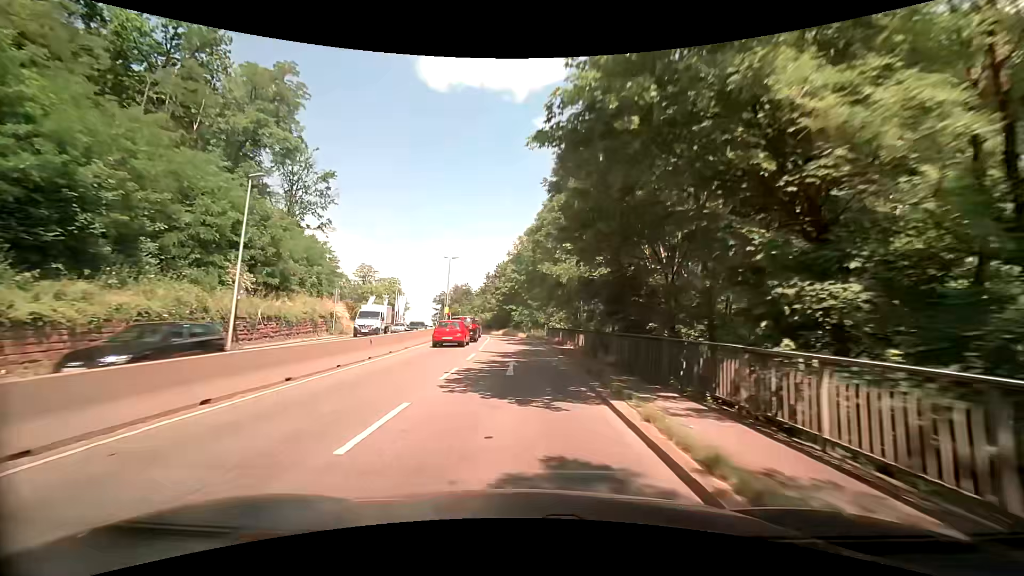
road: trunk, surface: asphalt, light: Day
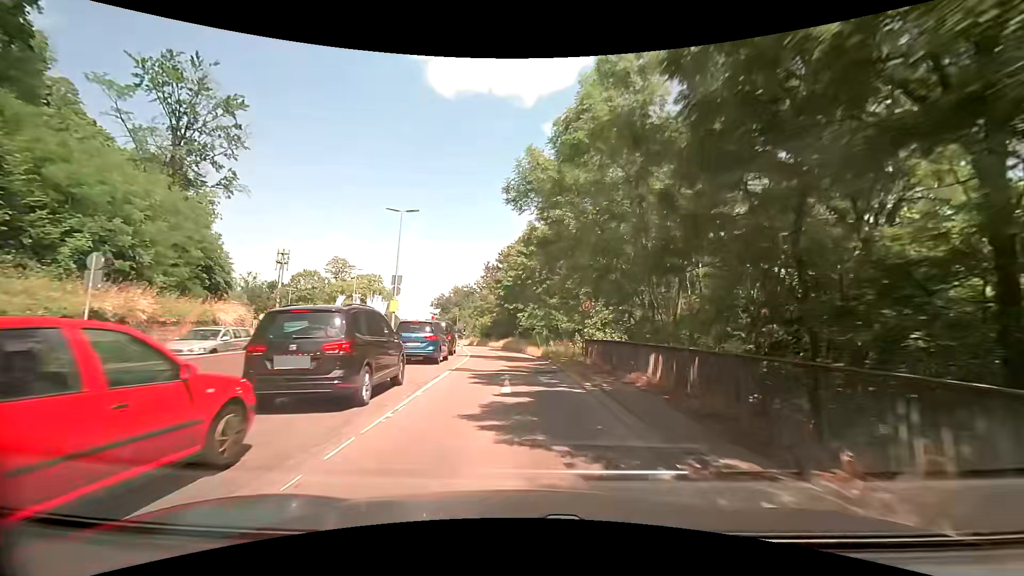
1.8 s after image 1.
(-0.4, +24.0) m; -1°
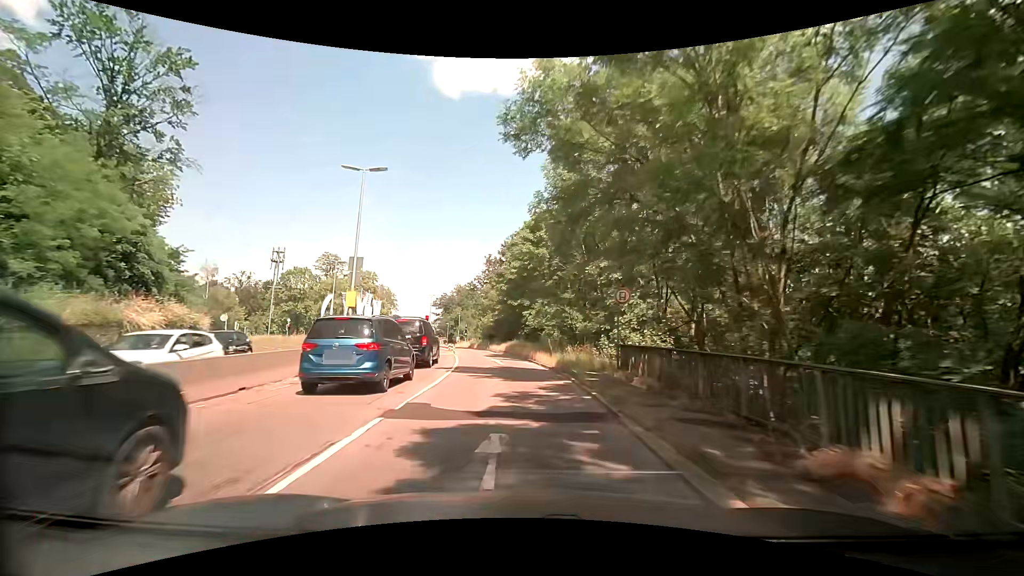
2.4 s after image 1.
(-0.1, +7.9) m; 0°
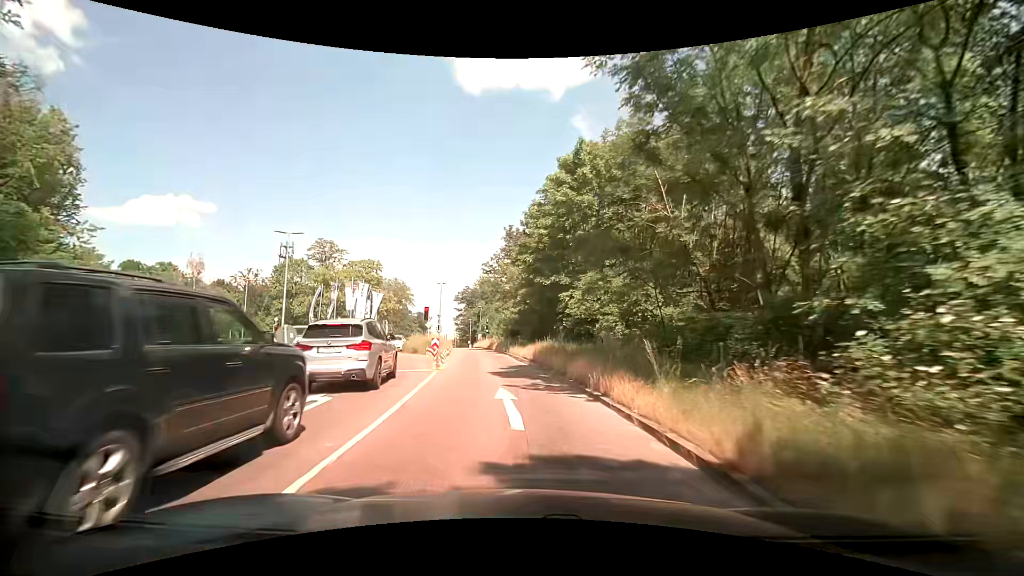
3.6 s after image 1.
(-0.6, +15.5) m; -3°
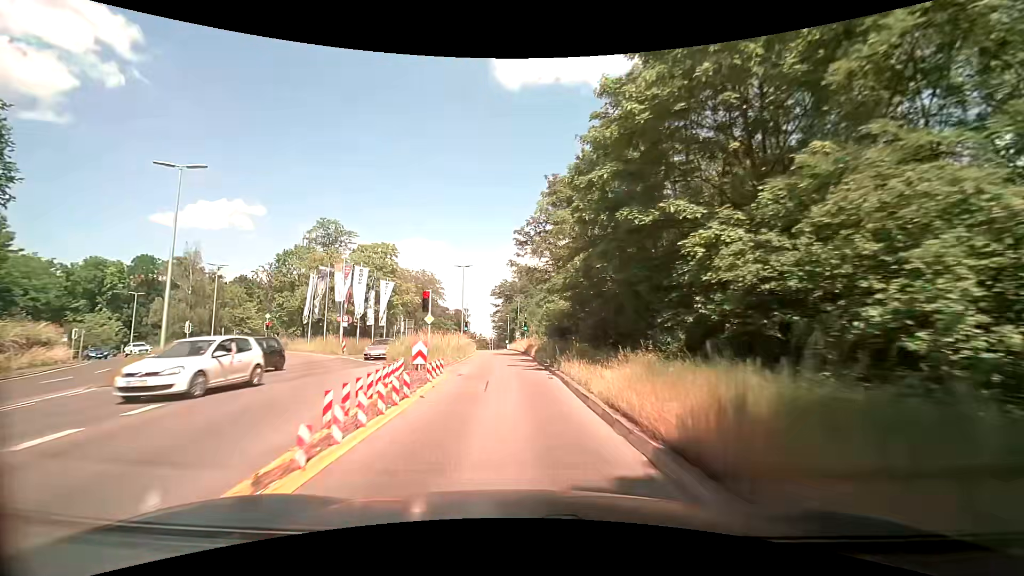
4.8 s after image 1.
(-0.8, +15.4) m; -5°
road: secondary
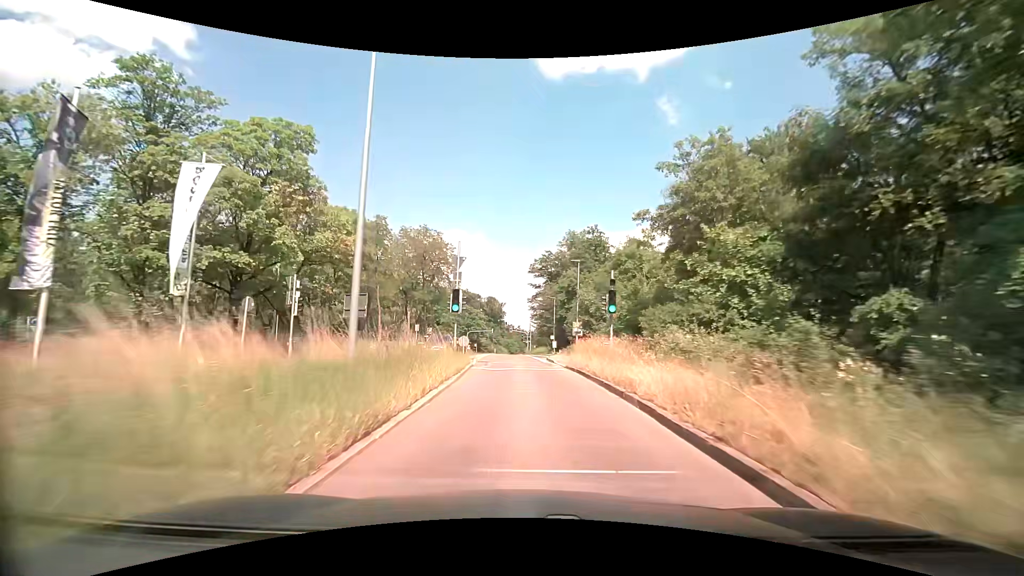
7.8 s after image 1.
(-2.3, +38.6) m; -5°
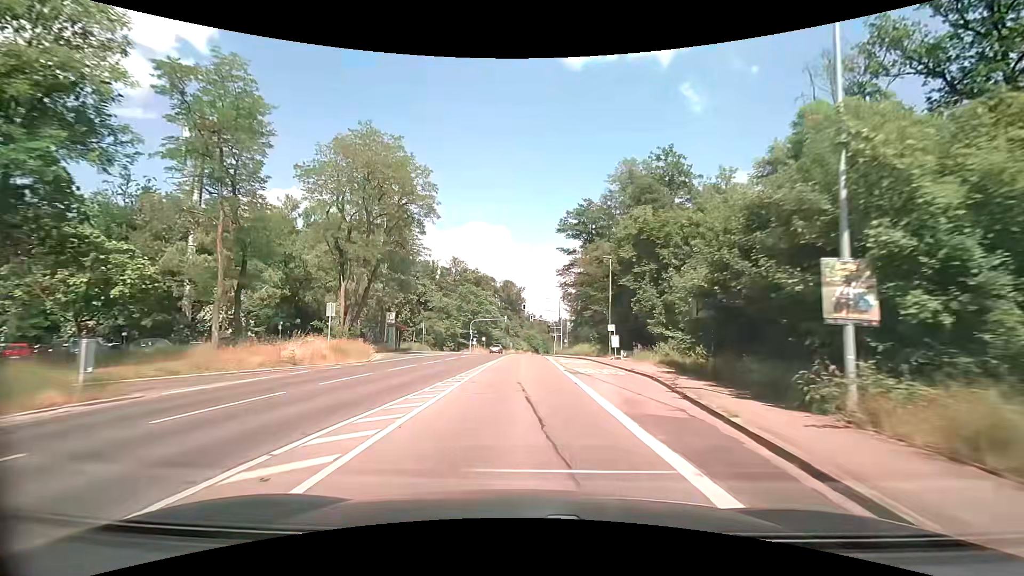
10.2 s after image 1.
(-0.8, +33.7) m; -2°
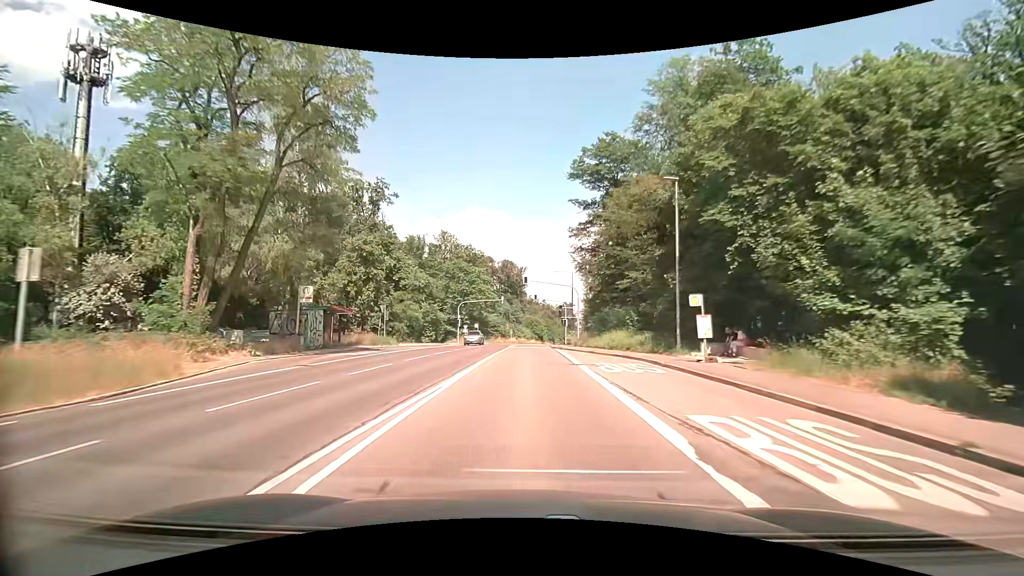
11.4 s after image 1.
(-0.1, +18.0) m; 0°
(0, +10) (0, +20) (0, +30) (0, +40) (0, +50) (+1, +60) (+2, +70) (+3, +80) (+5, +90) (+7, +100) m
